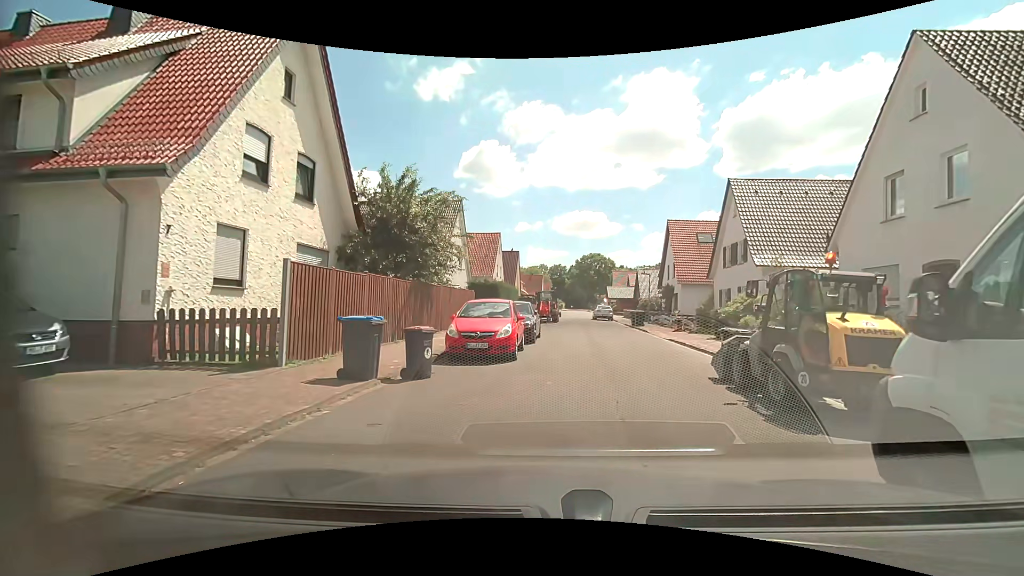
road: residential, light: Day
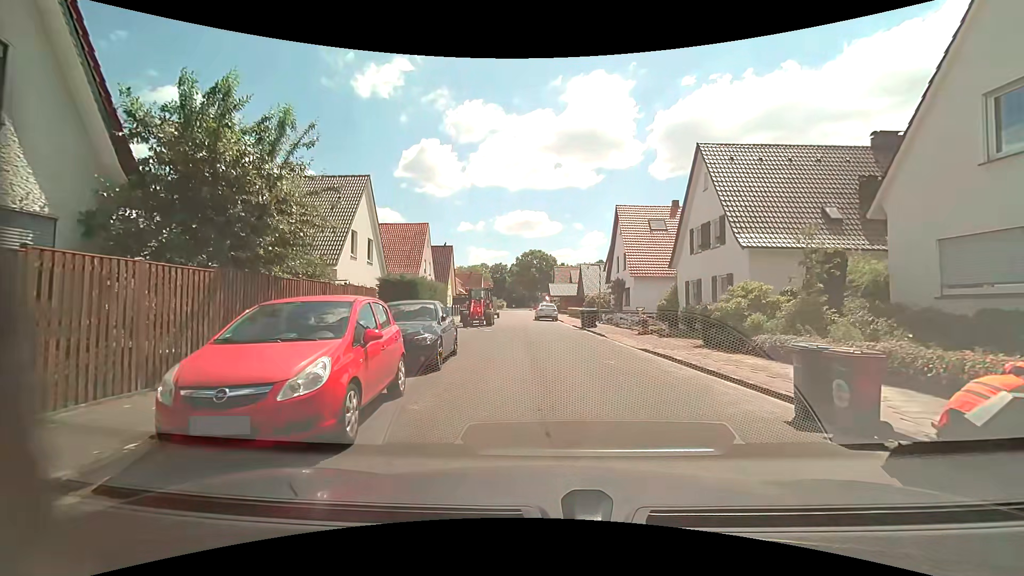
(+0.5, +7.0) m; +8°
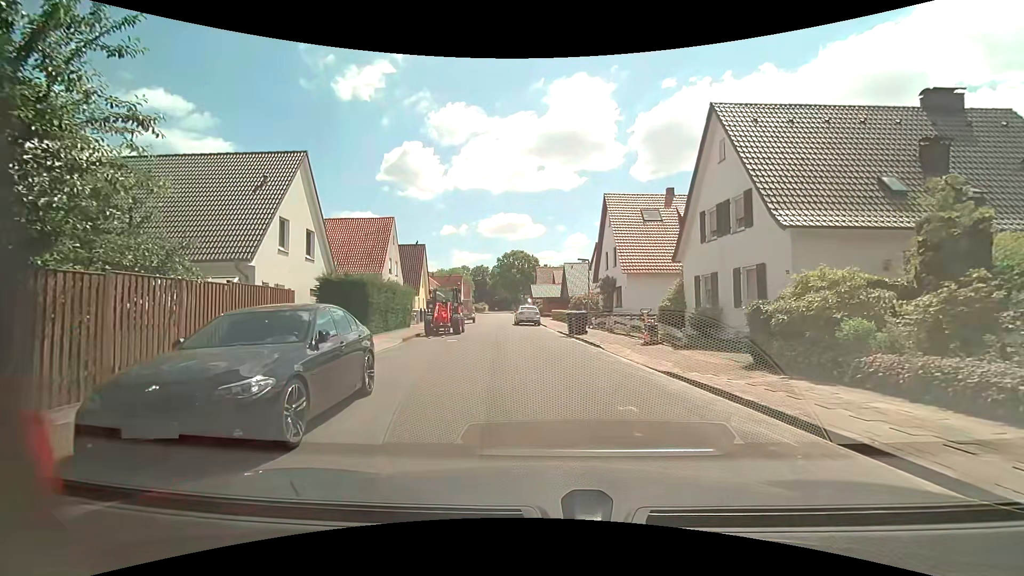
(+0.1, +5.3) m; +1°
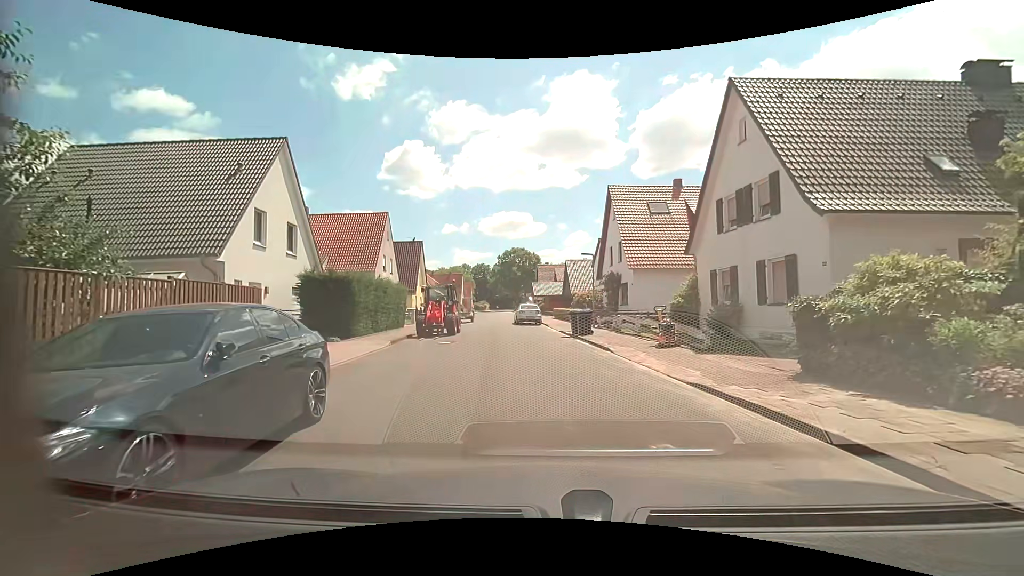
(0.0, +1.9) m; 0°
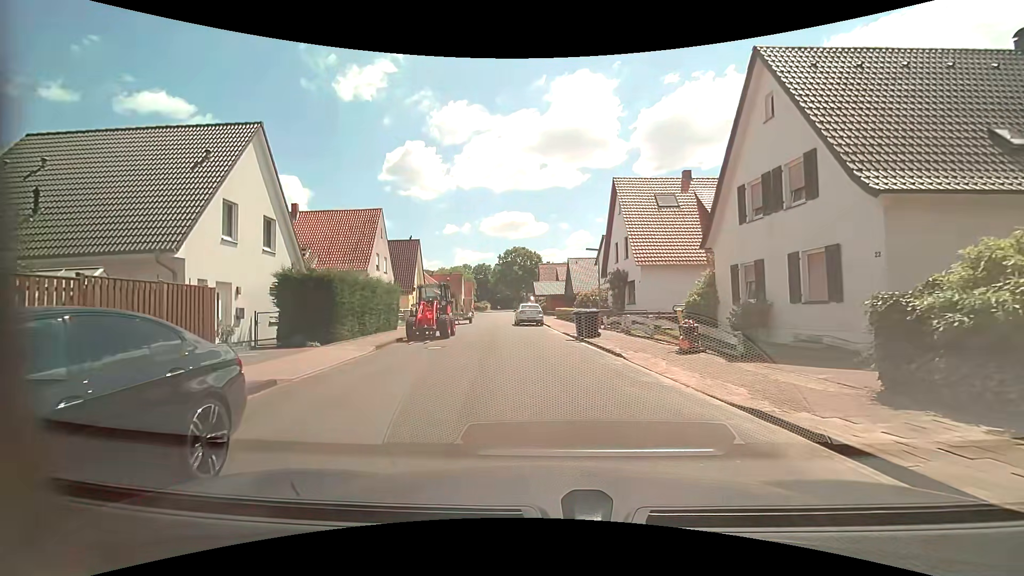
(0.0, +2.0) m; -1°
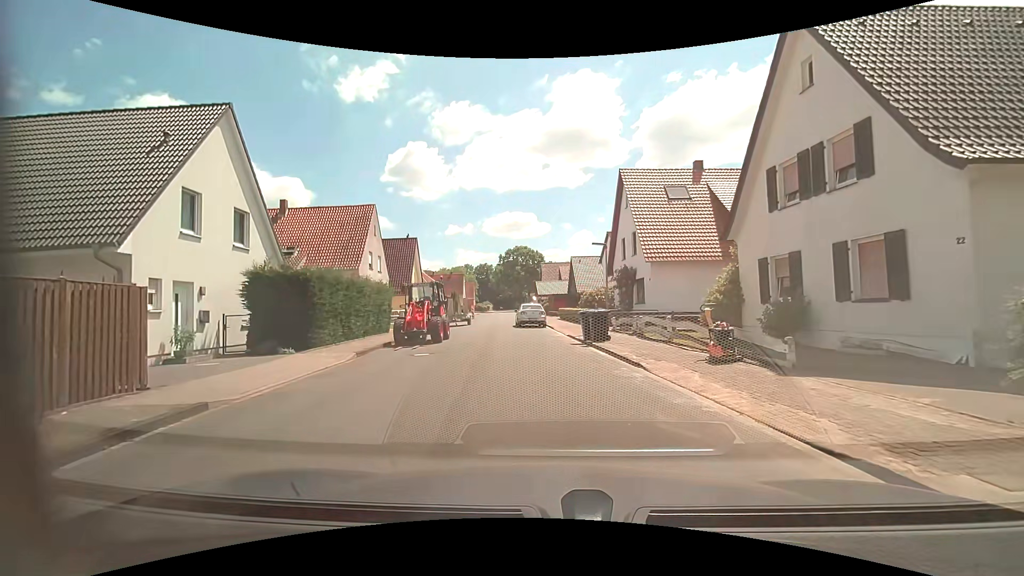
(0.0, +2.1) m; +1°
